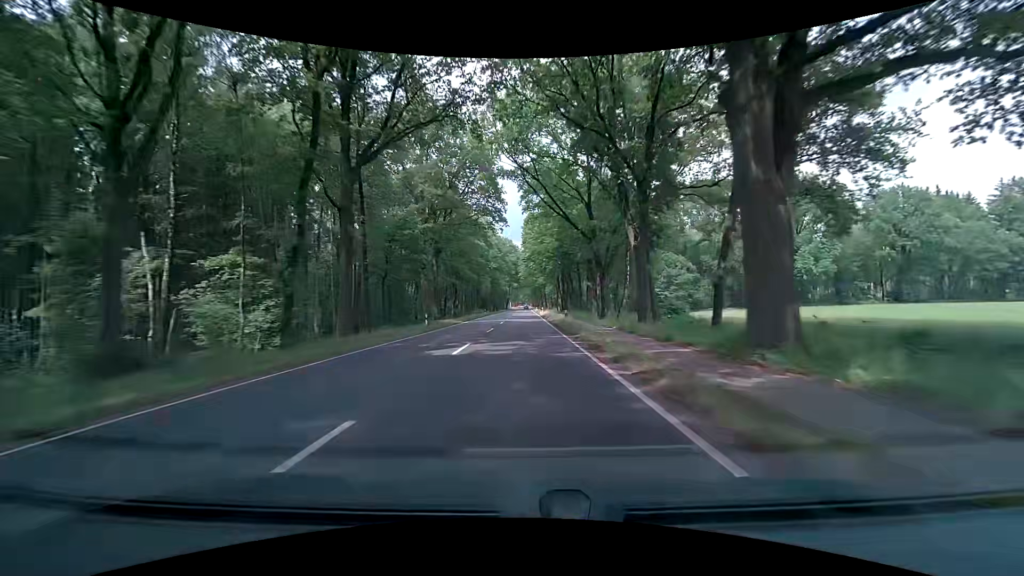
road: primary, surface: asphalt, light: Day
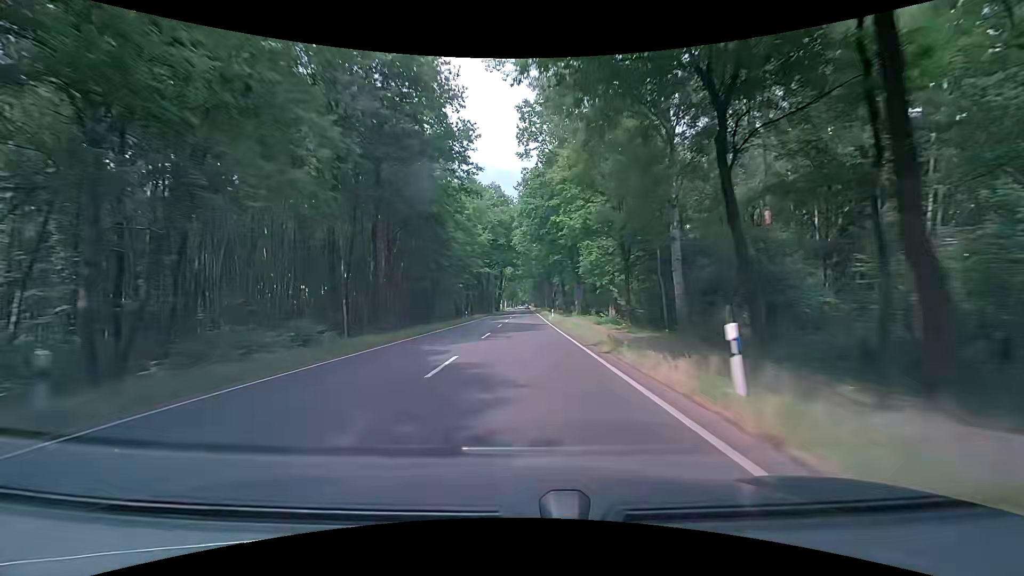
(-0.3, +78.7) m; 0°
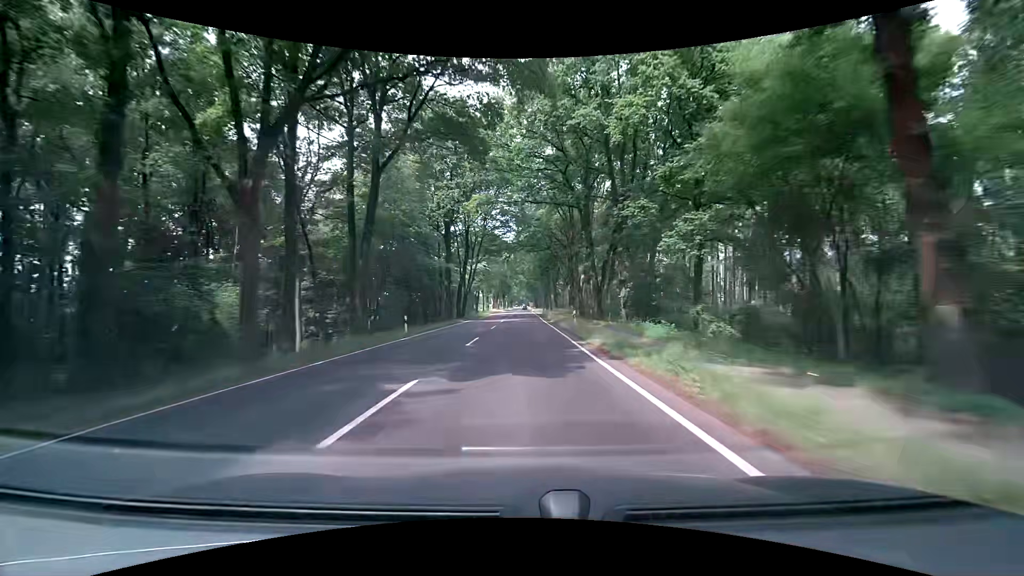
(-0.1, +79.0) m; 0°
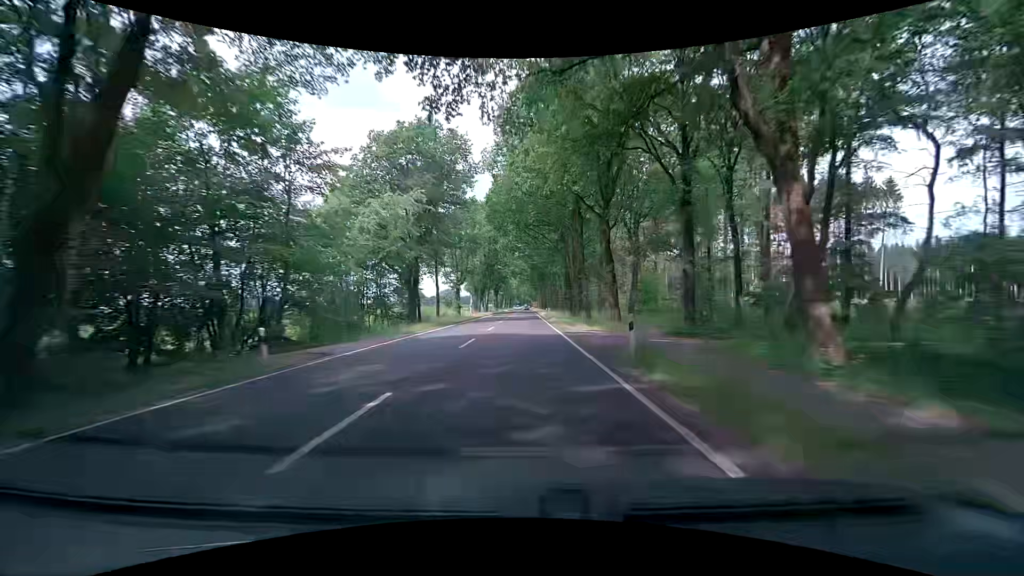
(+0.4, +63.2) m; -1°
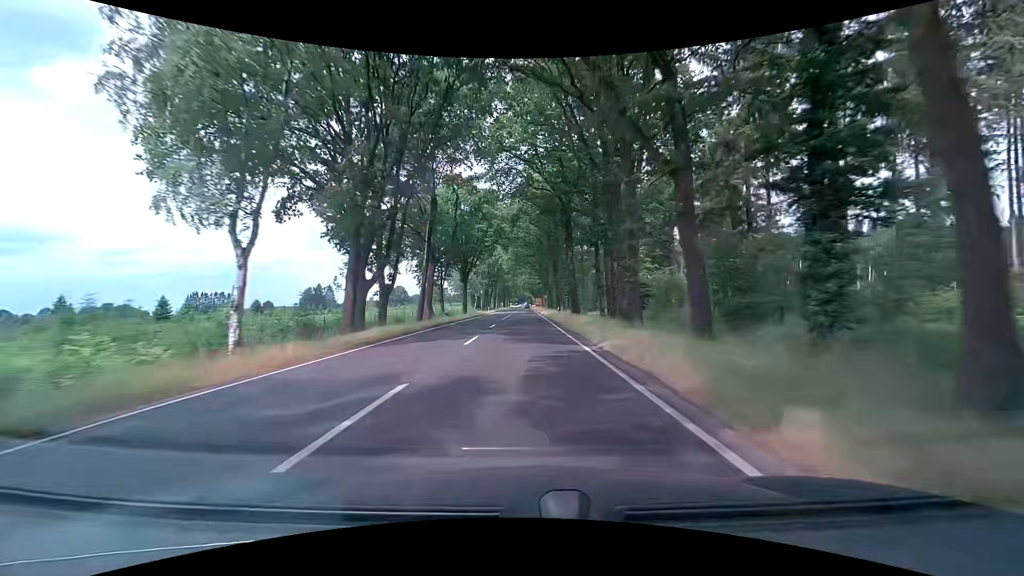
(+0.7, +73.0) m; 0°
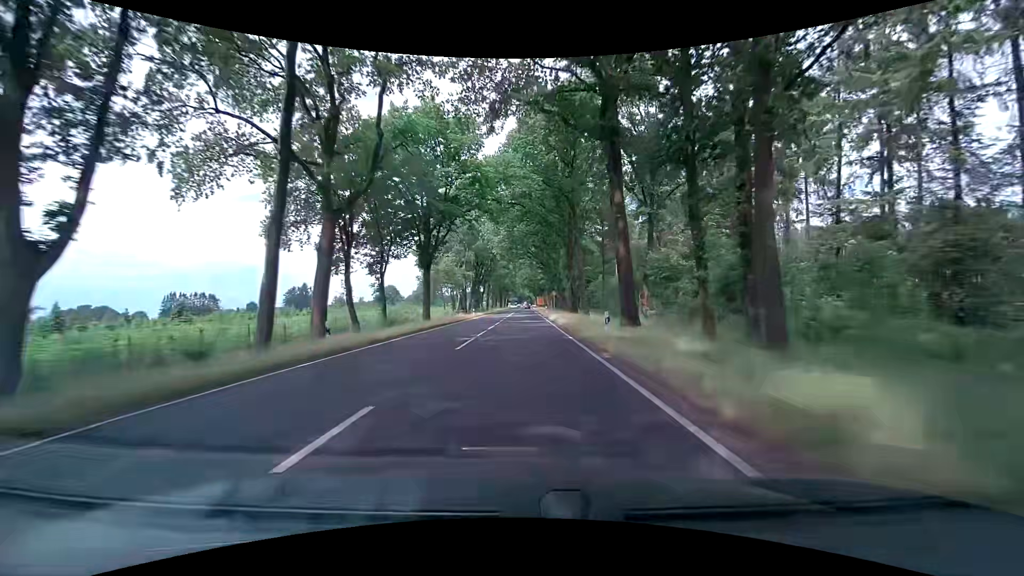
(+0.4, +26.0) m; +1°
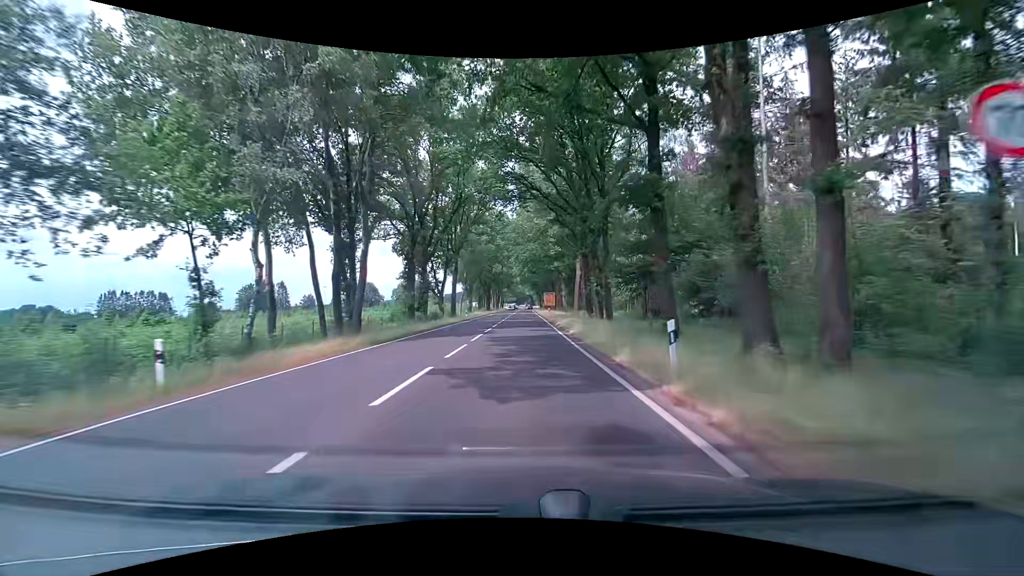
(-0.2, +57.6) m; 0°
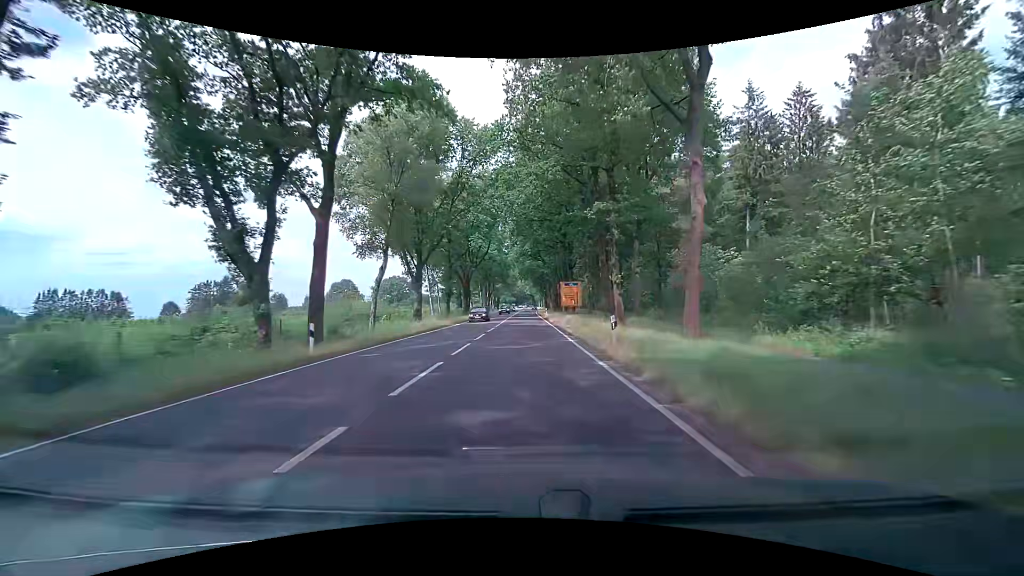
(-0.3, +43.2) m; -1°
(0, +10) (0, +20) (0, +30) (0, +40) (0, +50) (0, +60) (0, +70) (0, +80) (+1, +90) (+1, +100) m
